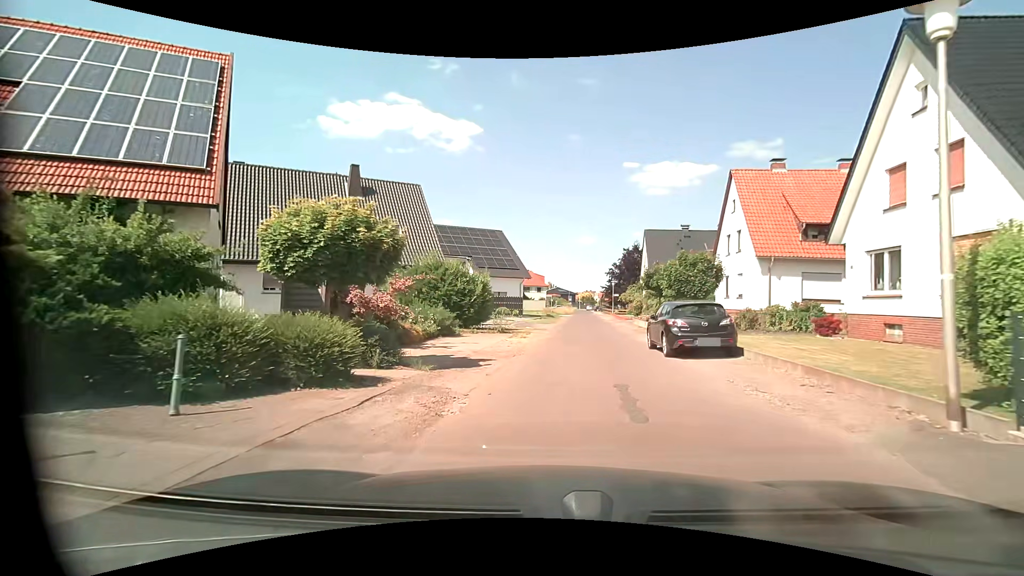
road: residential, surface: asphalt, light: Day
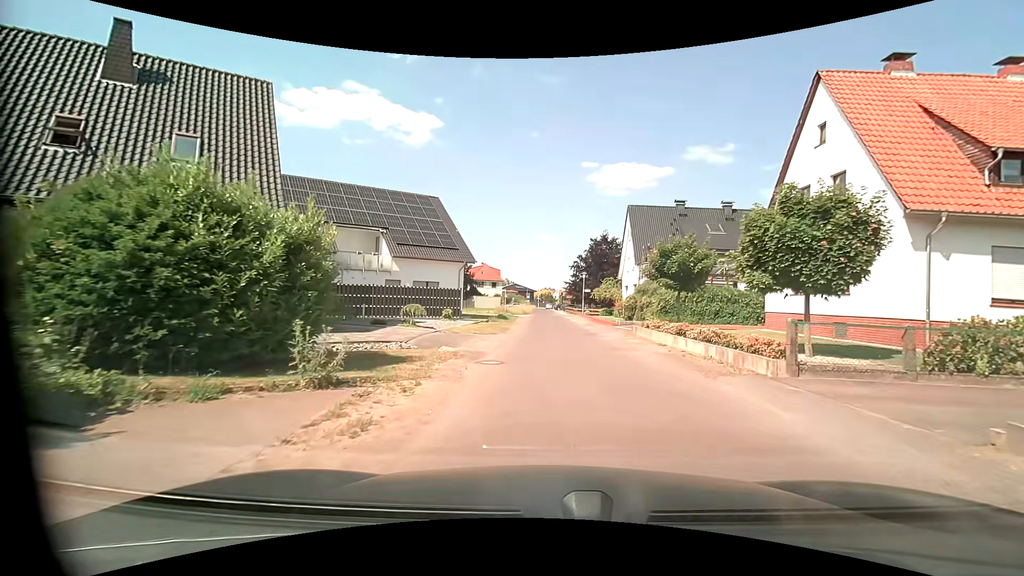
(+0.6, +15.5) m; +6°
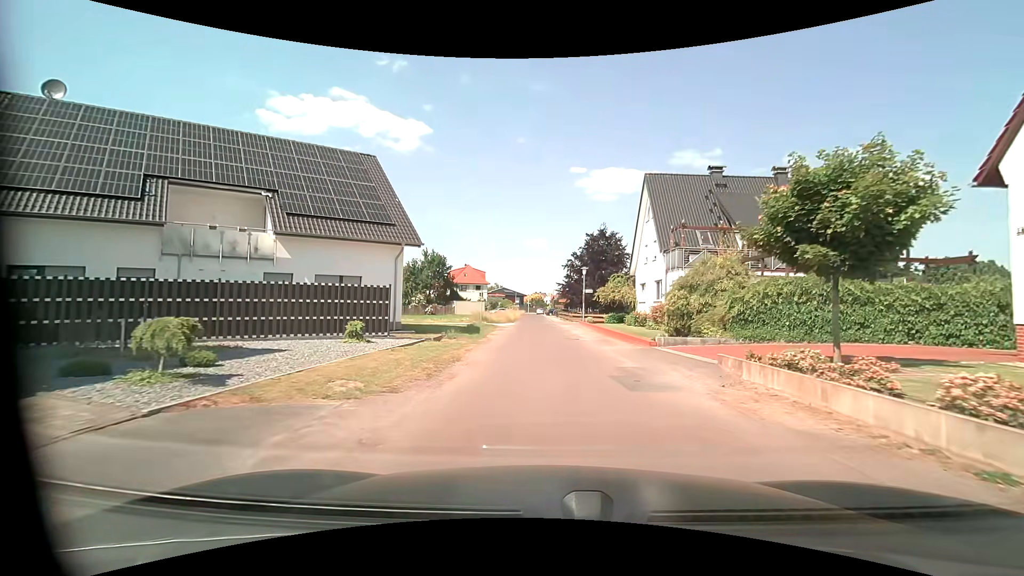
(+0.1, +12.8) m; +1°
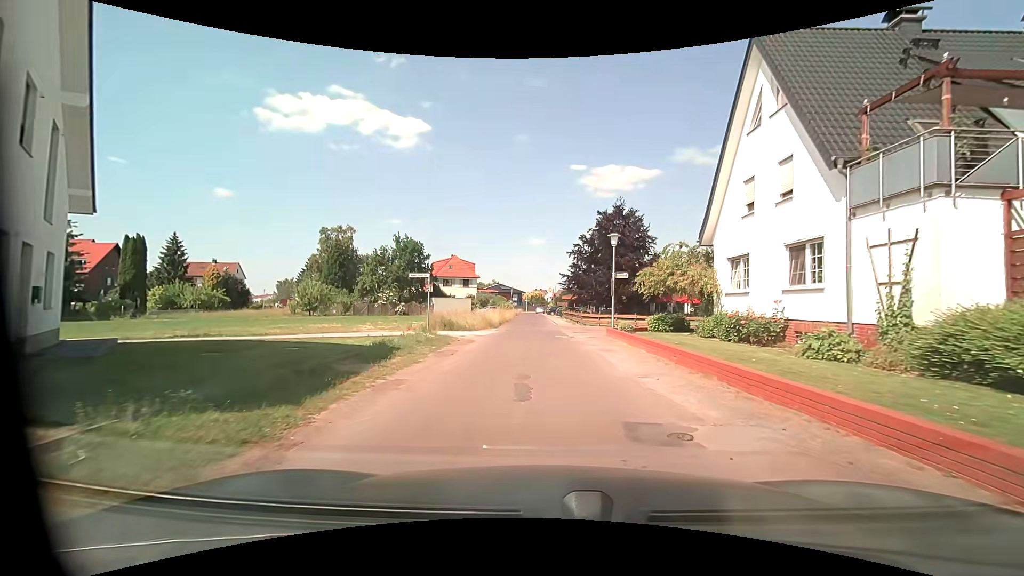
(-0.1, +17.8) m; 0°
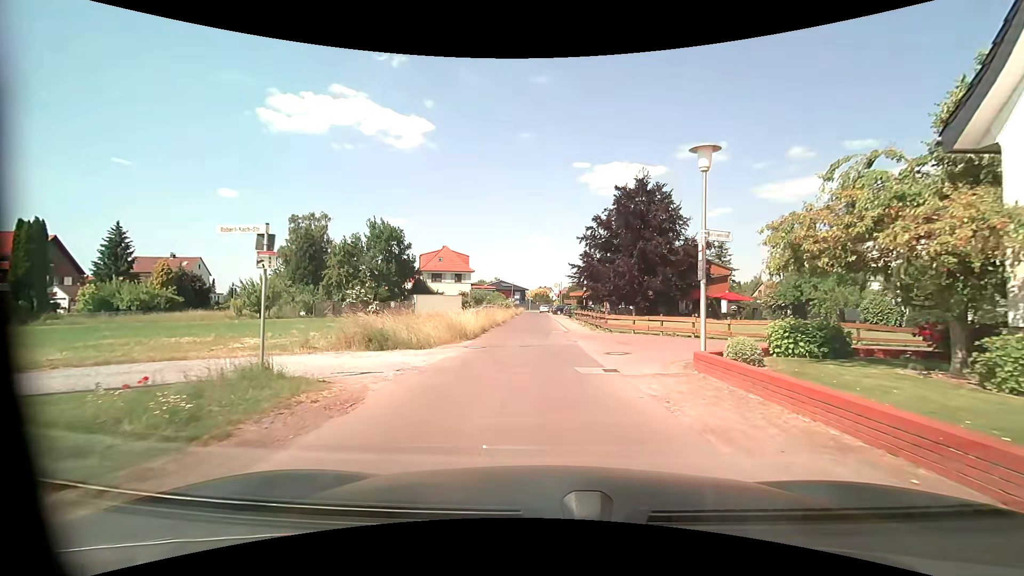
(-0.1, +12.6) m; -1°
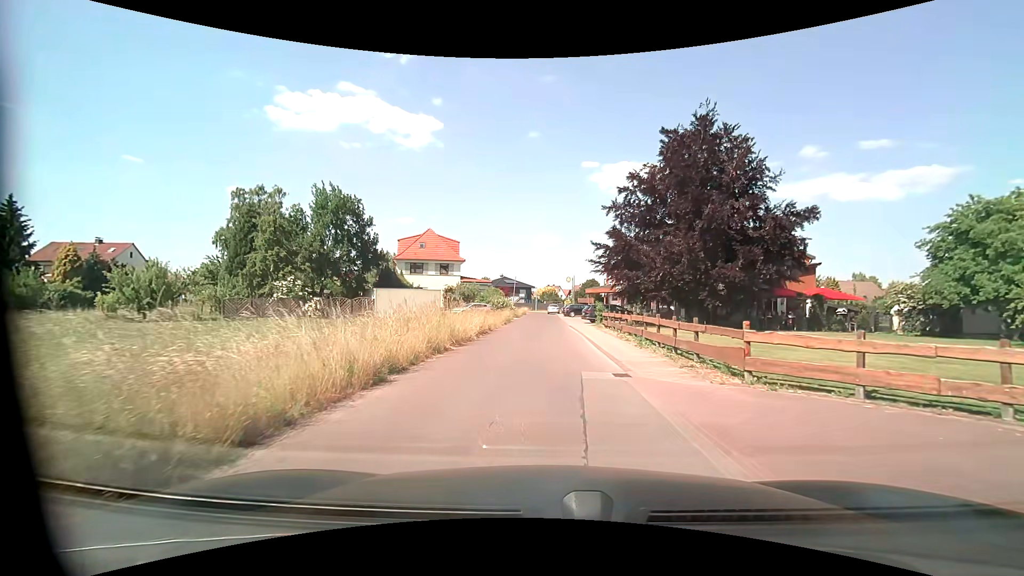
(-0.3, +17.1) m; -1°
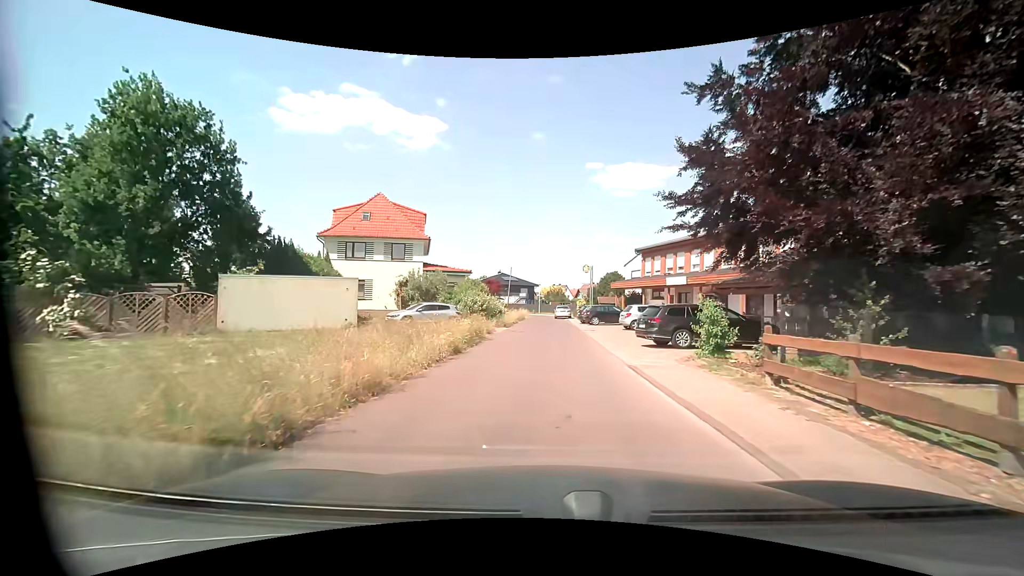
(-0.2, +21.7) m; 0°
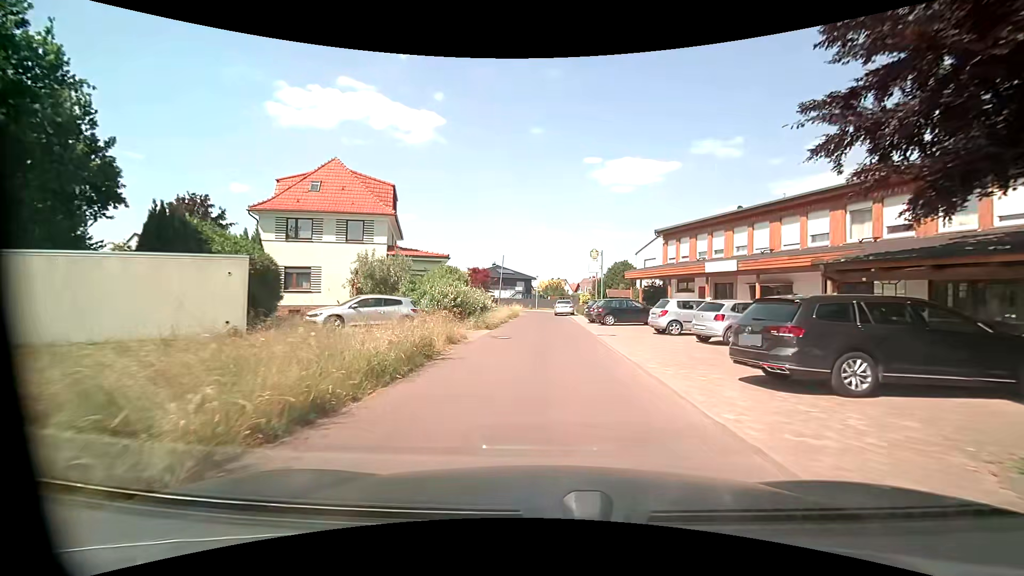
(0.0, +9.0) m; 0°
(0, +10) (0, +20) (0, +30) (0, +40) (-1, +50) (-1, +60) (-4, +70) (-9, +78) (-14, +87) (-19, +95) m
